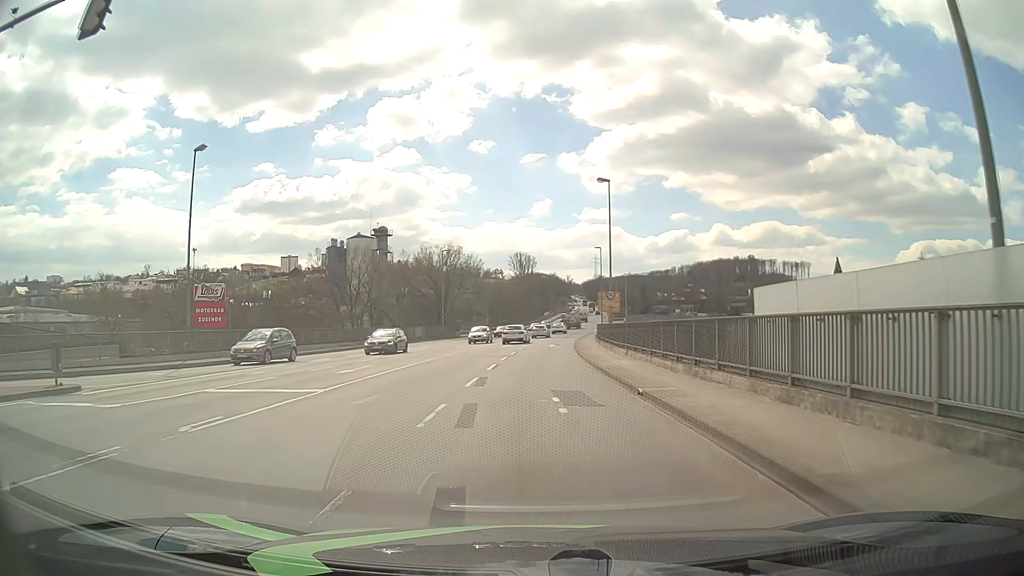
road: primary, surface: asphalt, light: Day
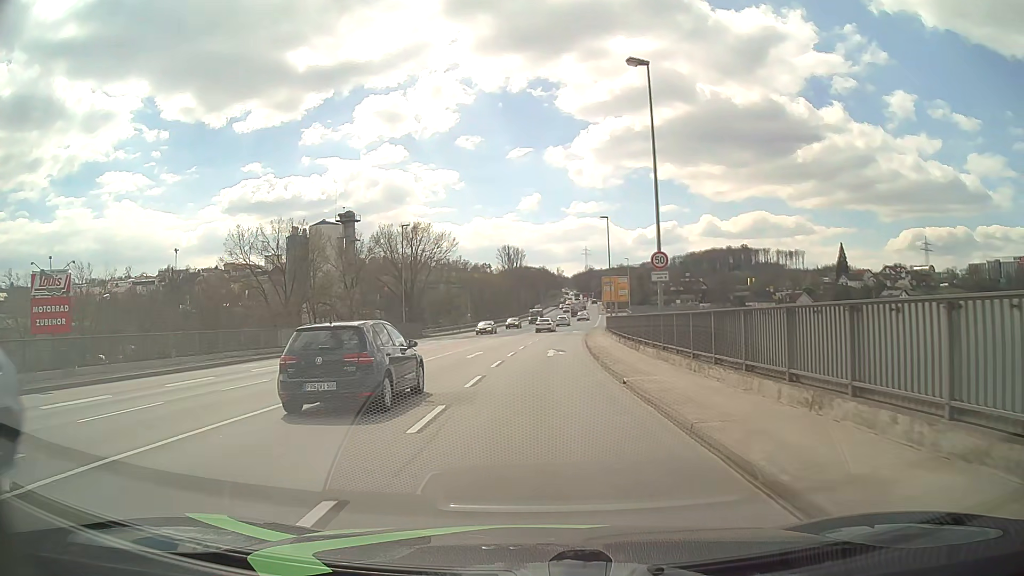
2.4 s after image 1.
(+0.1, +18.7) m; +1°
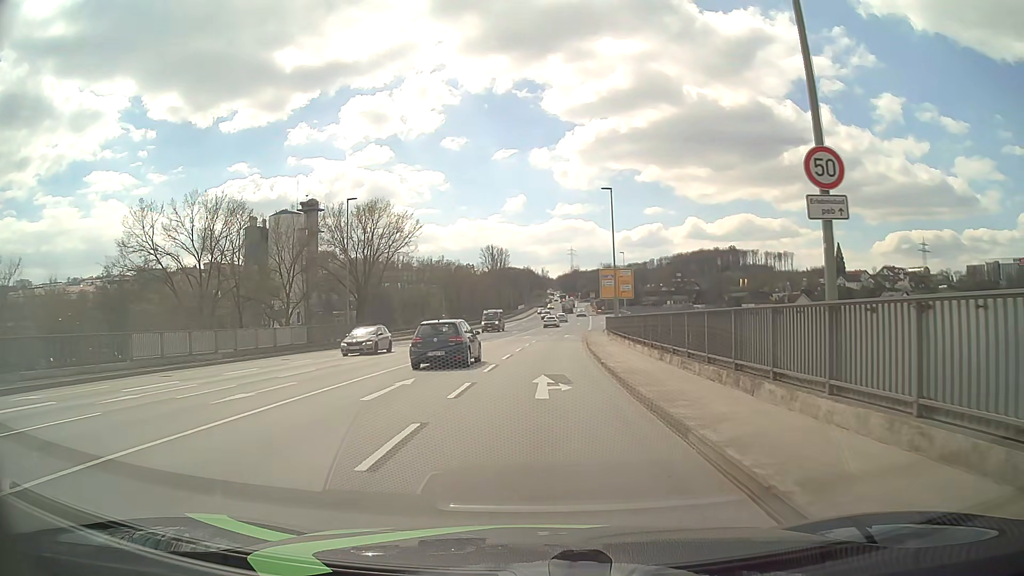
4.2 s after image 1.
(+0.2, +14.1) m; +1°
